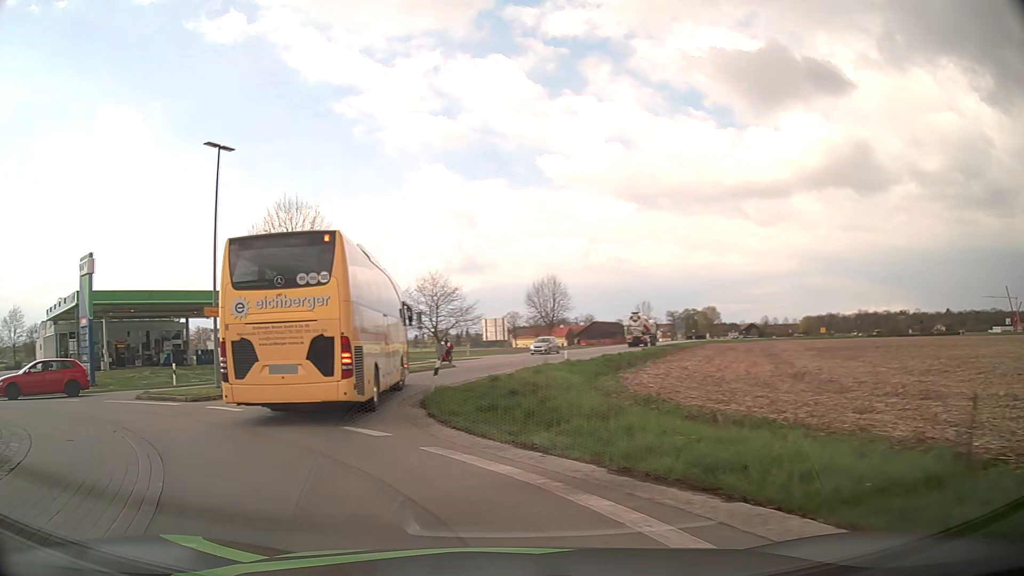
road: tertiary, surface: asphalt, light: Day
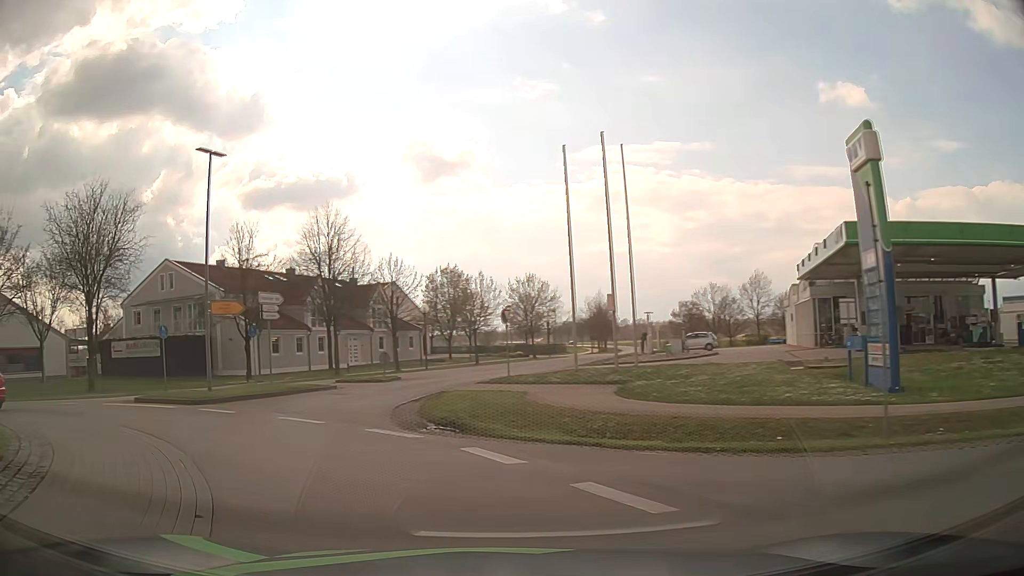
(-10.6, +15.9) m; -66°
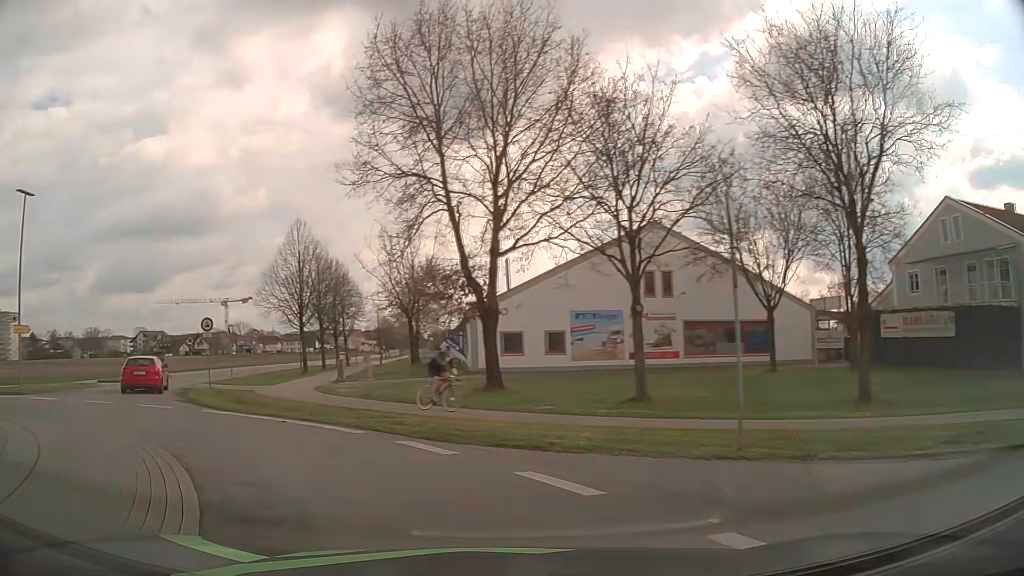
(-10.1, +15.8) m; -65°
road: residential
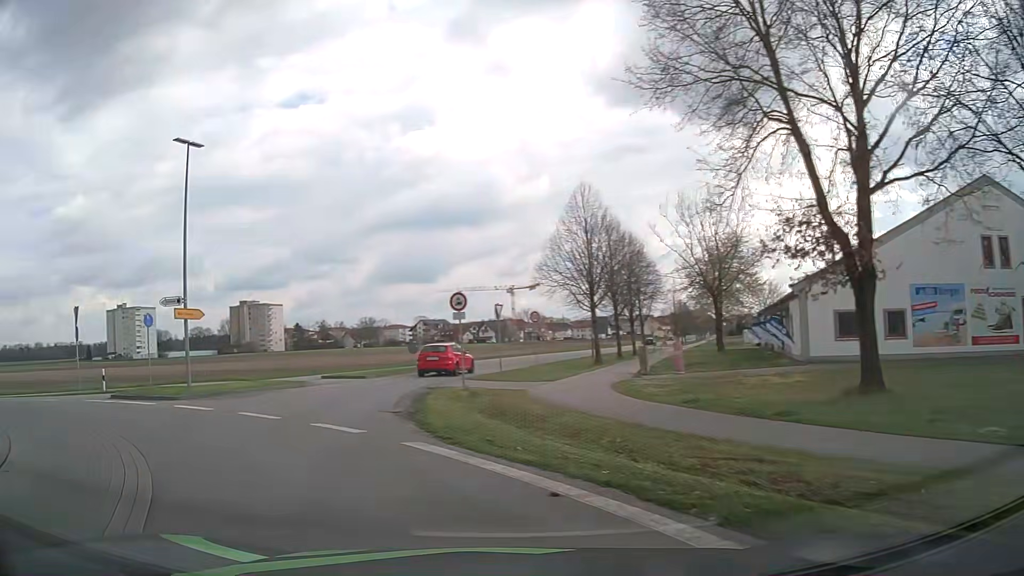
(-1.6, +7.7) m; -25°
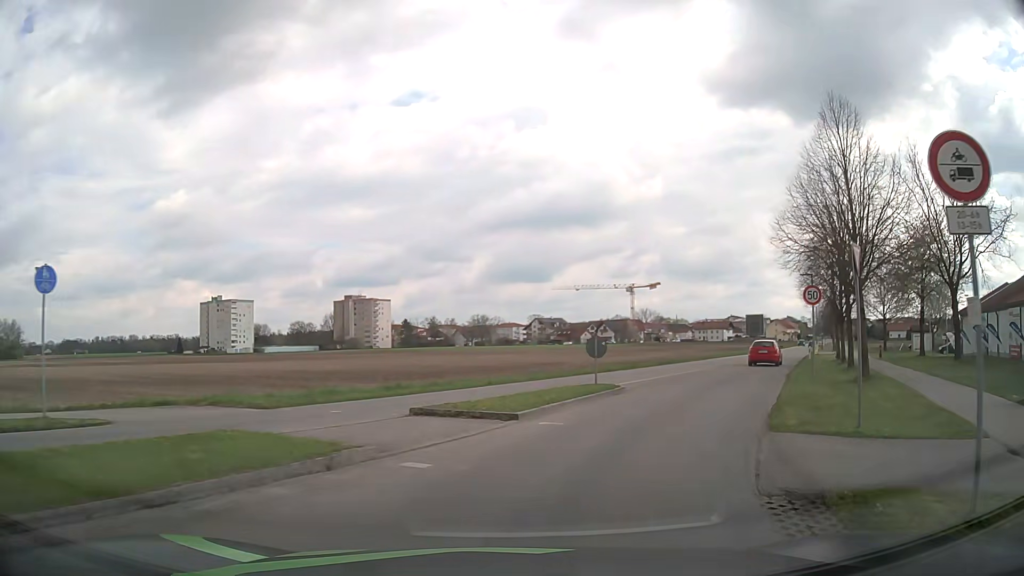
(-4.1, +16.4) m; -11°
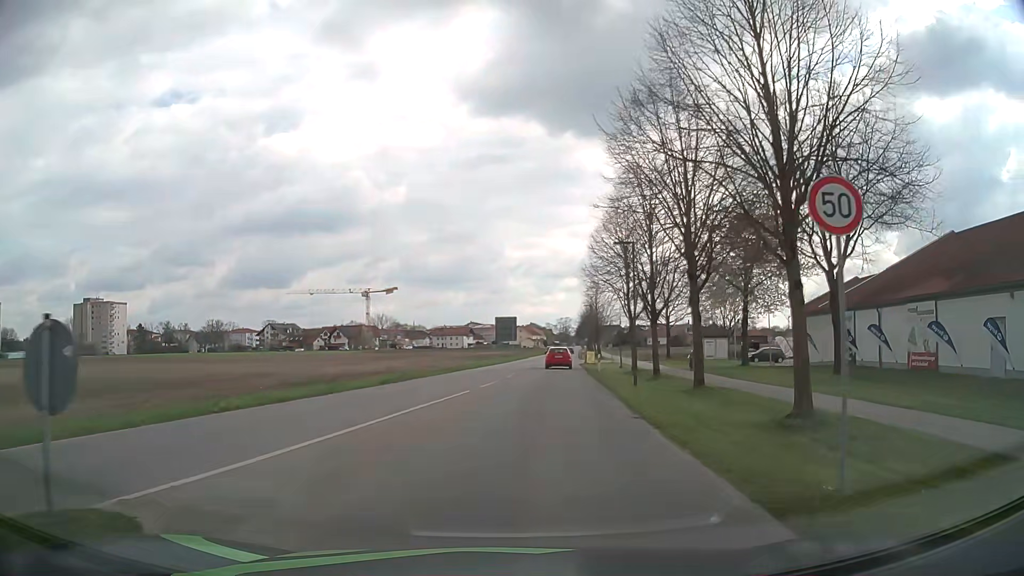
(+3.1, +14.0) m; +23°
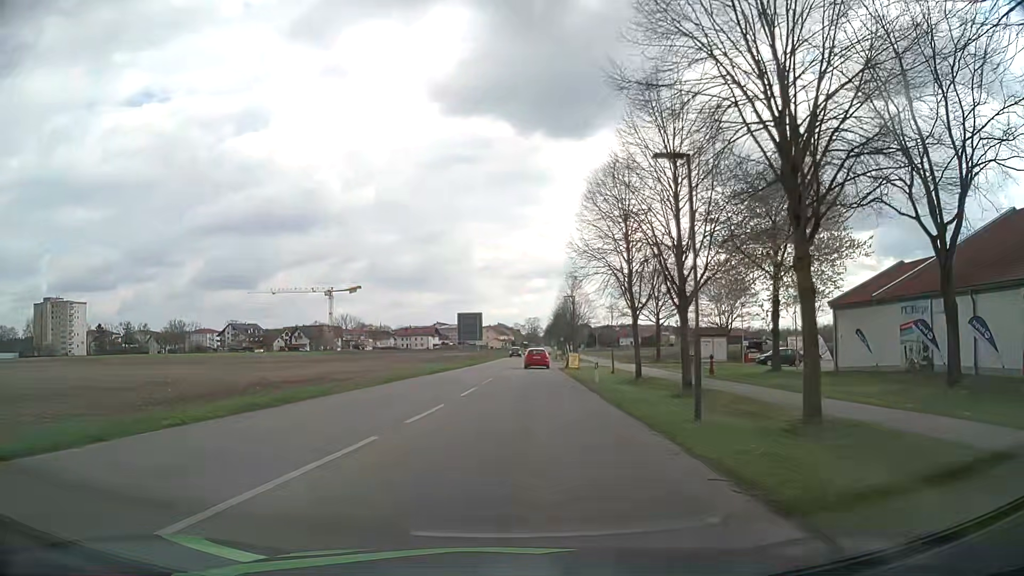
(+0.2, +11.1) m; +3°
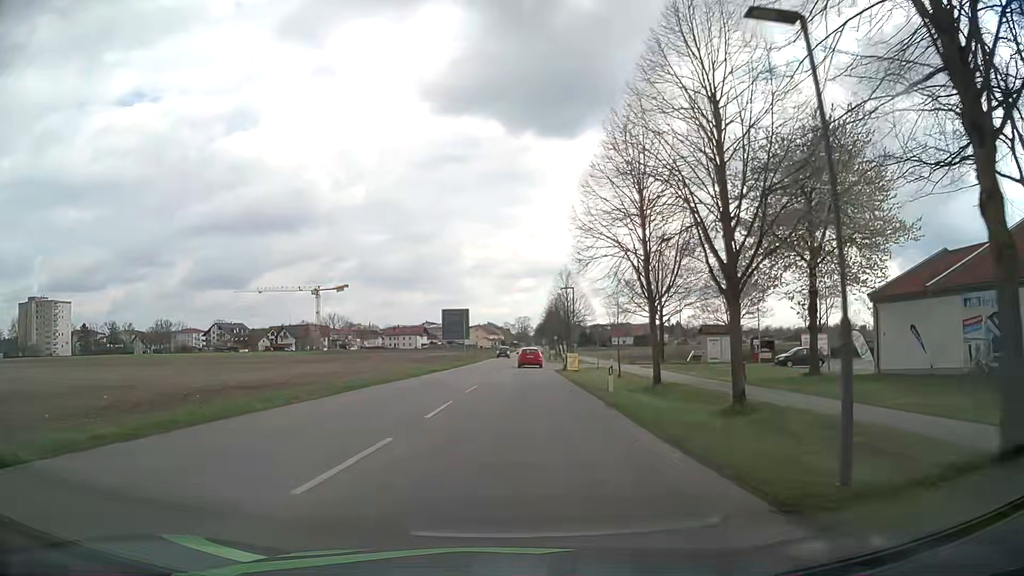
(0.0, +6.1) m; 0°
(0, +10) (+1, +20) (+1, +30) (+2, +40) (+2, +50) (+3, +60) (+3, +70) (+4, +80) (+4, +90) (+5, +100) m
